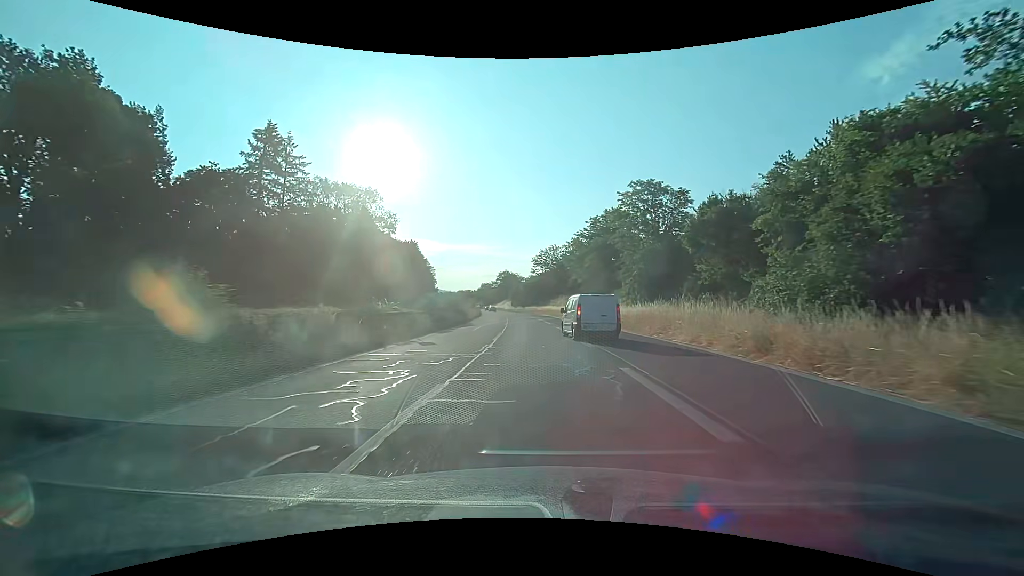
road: trunk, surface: asphalt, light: Day
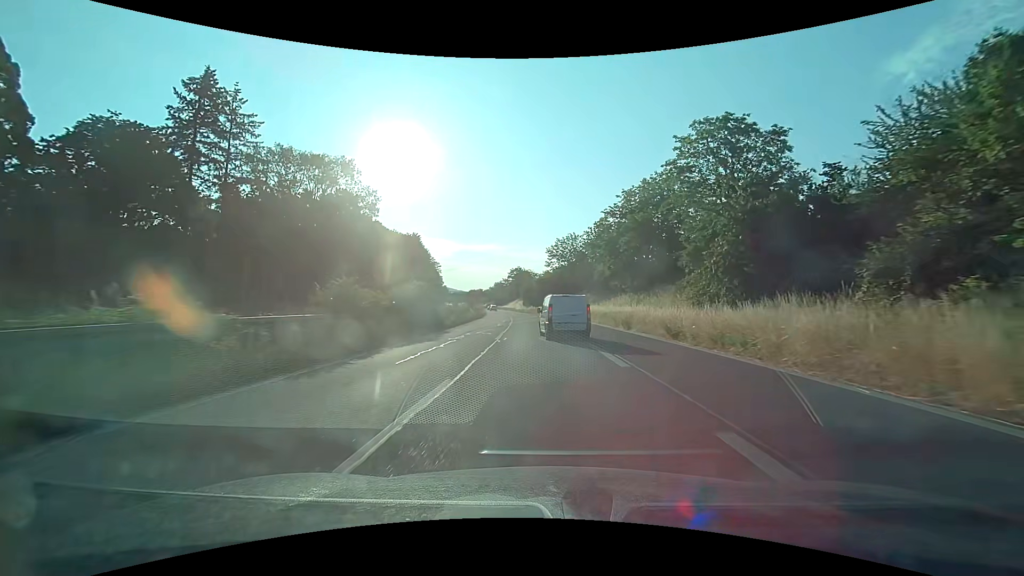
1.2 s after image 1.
(-0.3, +17.5) m; -3°
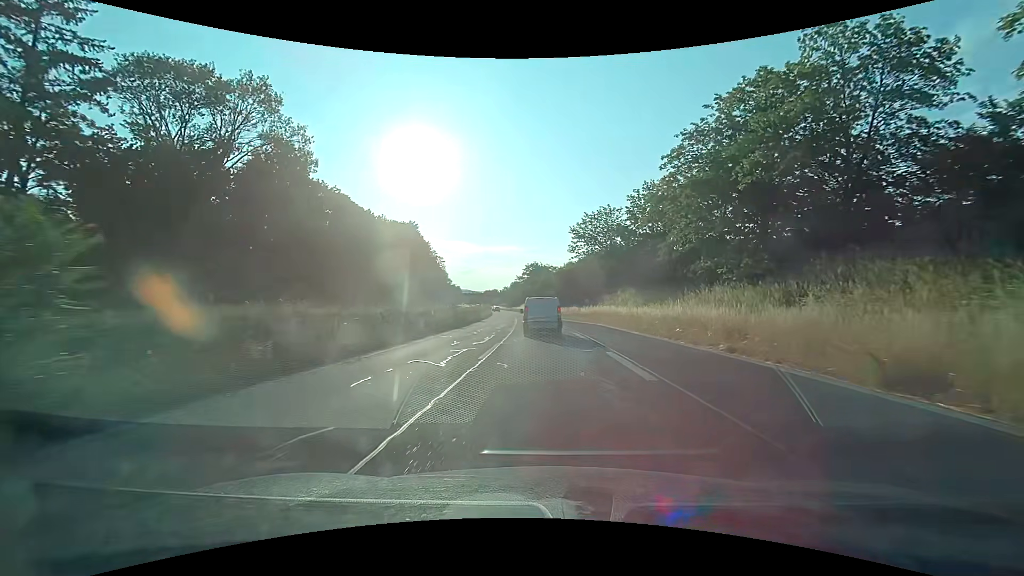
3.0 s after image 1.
(-0.3, +26.0) m; -2°
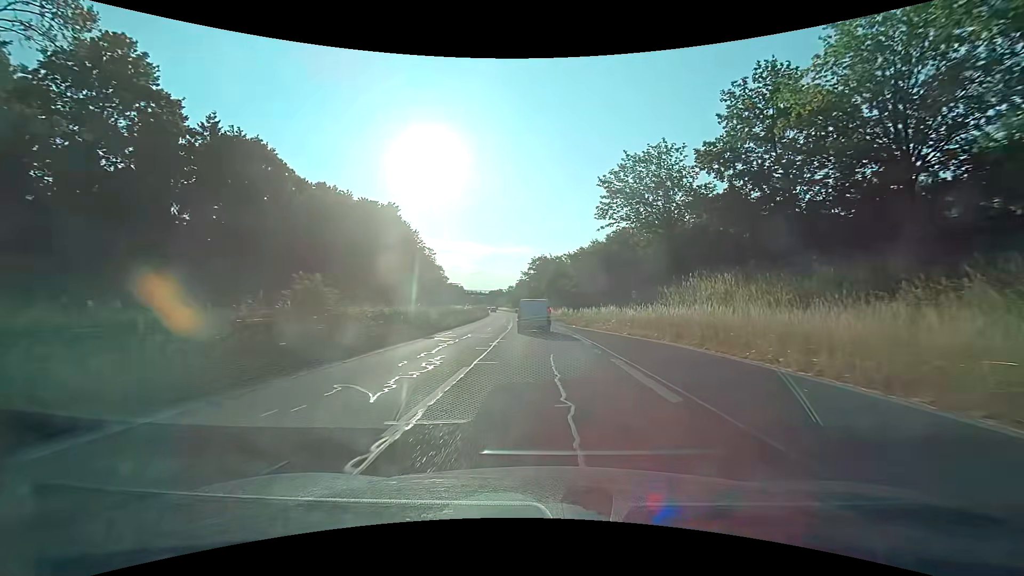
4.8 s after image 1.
(-0.3, +26.2) m; -1°
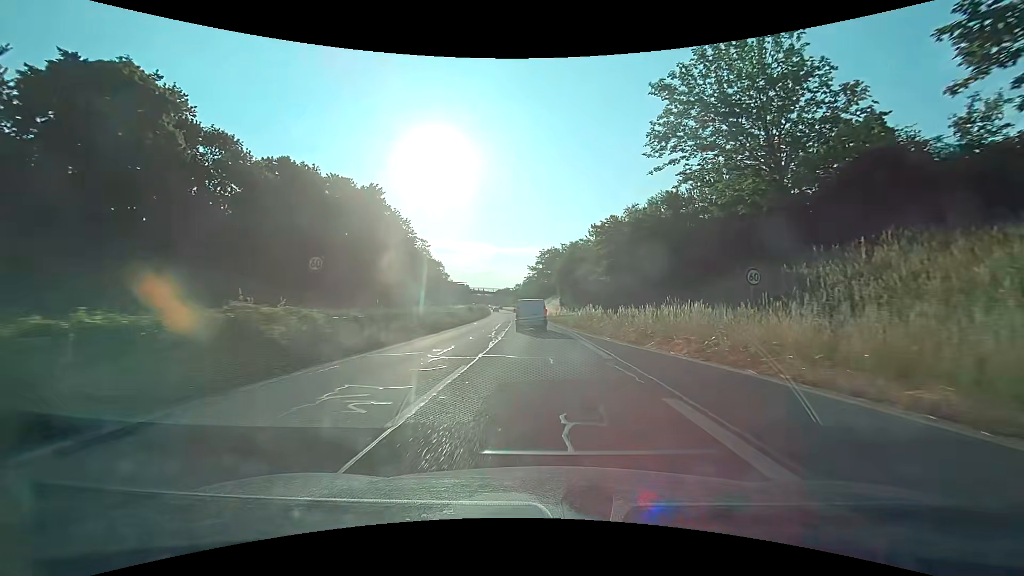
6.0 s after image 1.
(-0.1, +17.5) m; -1°
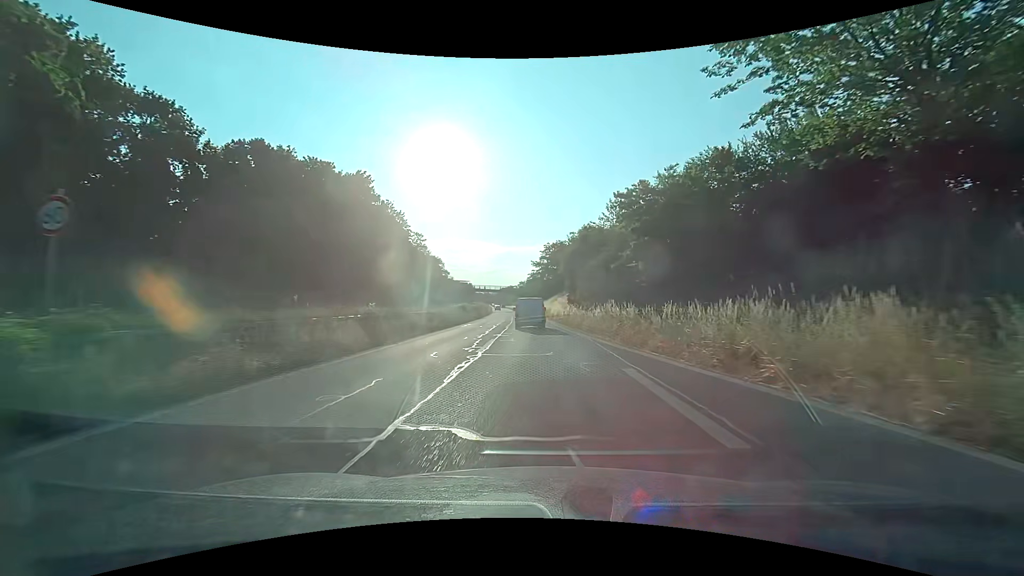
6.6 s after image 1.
(0.0, +8.8) m; 0°
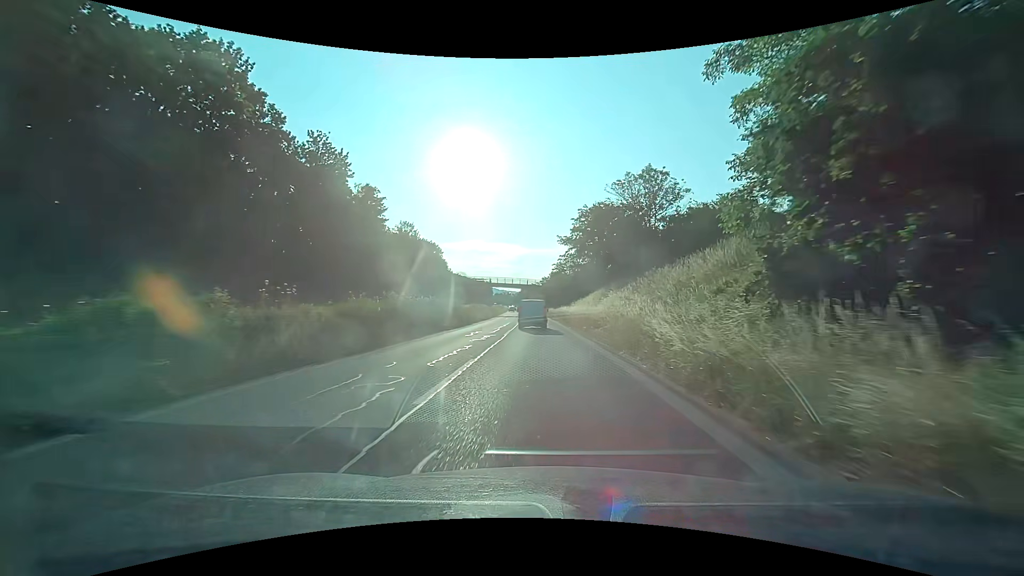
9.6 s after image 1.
(-1.1, +44.1) m; -3°
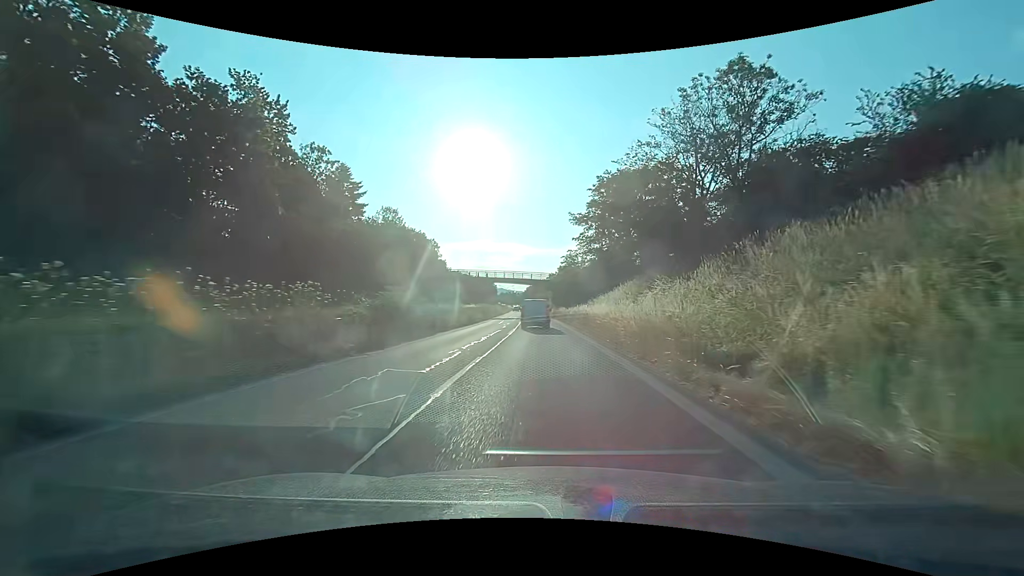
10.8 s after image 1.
(+0.1, +17.4) m; 0°
(0, +10) (0, +20) (0, +30) (0, +40) (0, +50) (-1, +60) (-1, +70) (-1, +80) (-2, +90) (-2, +100) m
